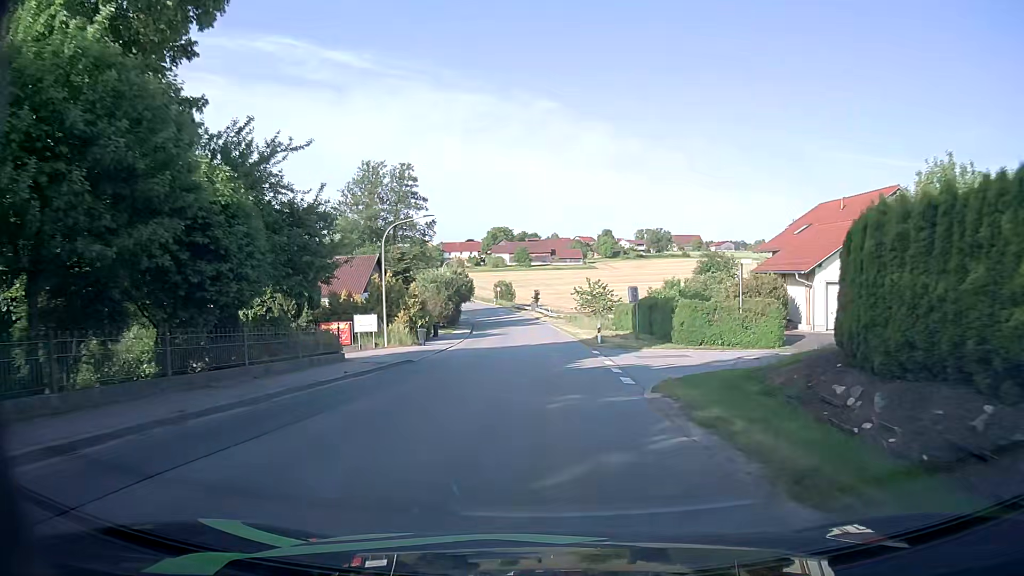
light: Day
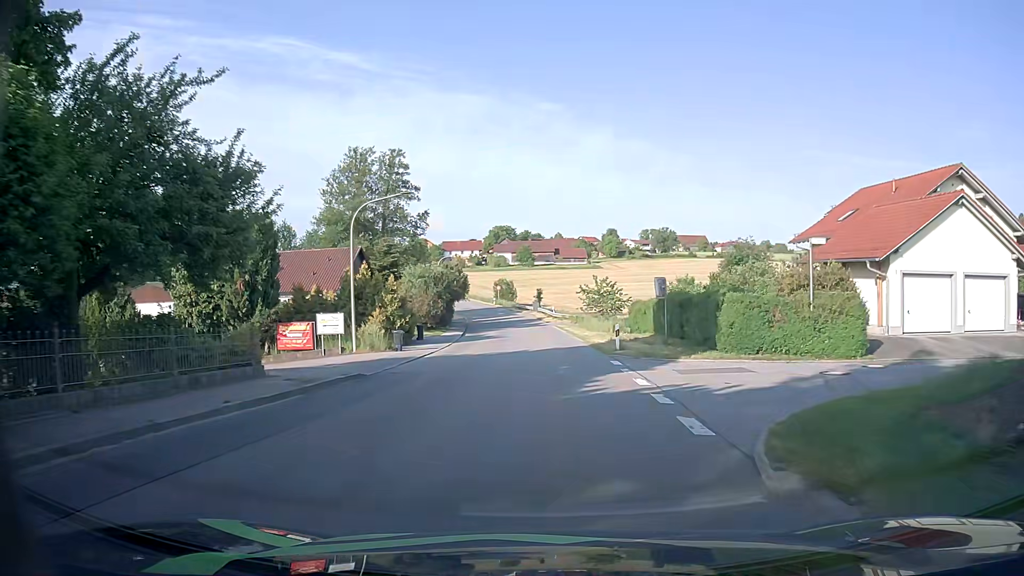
(0.0, +6.9) m; 0°
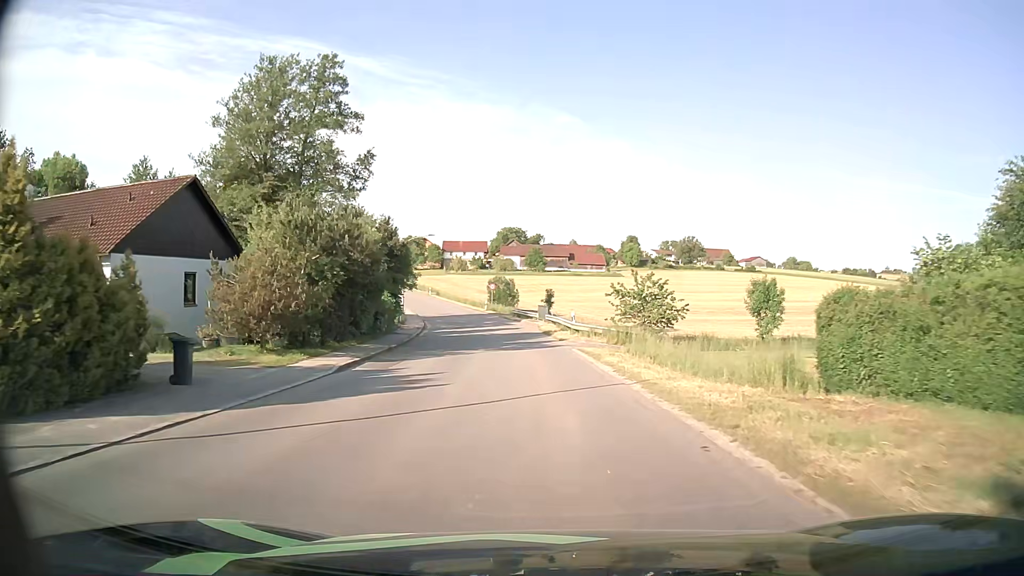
(-0.2, +28.1) m; -1°
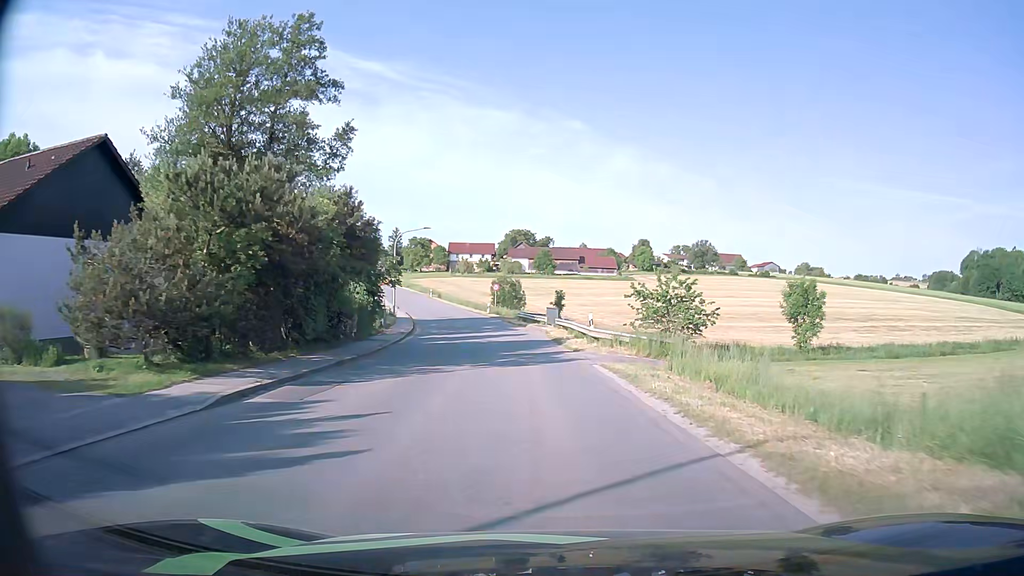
(-0.1, +7.1) m; -1°
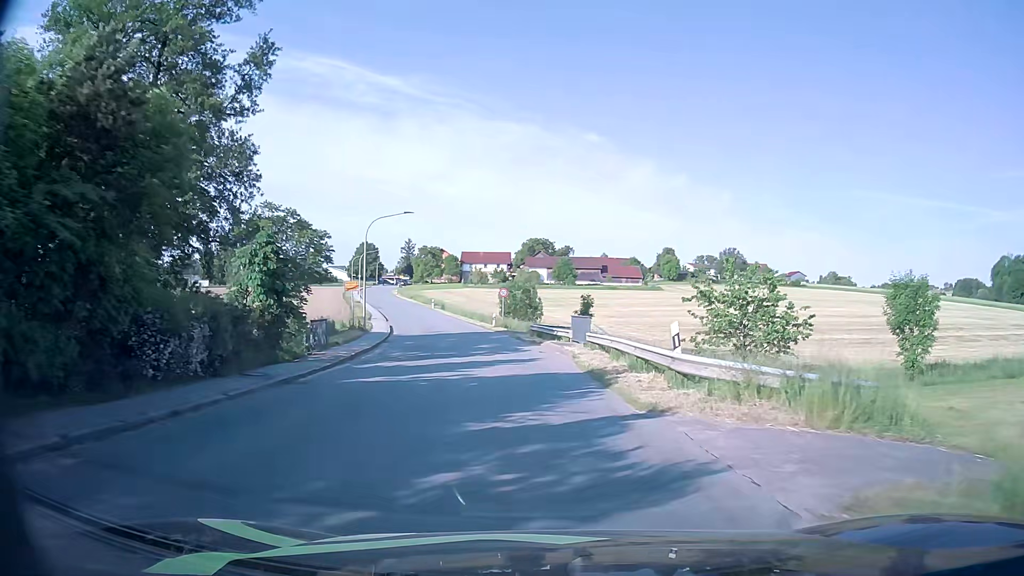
(-0.1, +14.2) m; -1°
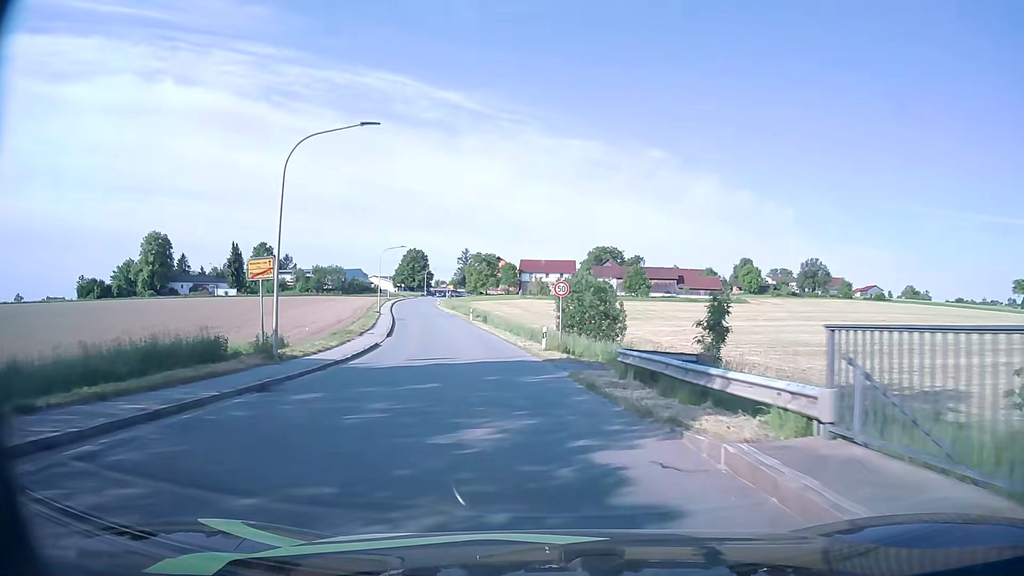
(-1.0, +21.2) m; -6°
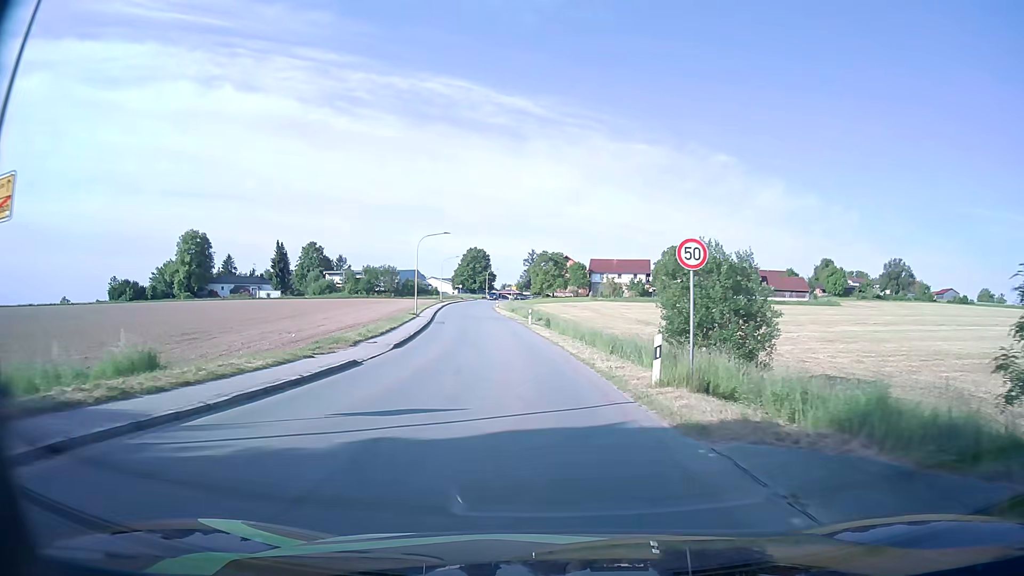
(-0.7, +14.3) m; -6°
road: tertiary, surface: asphalt
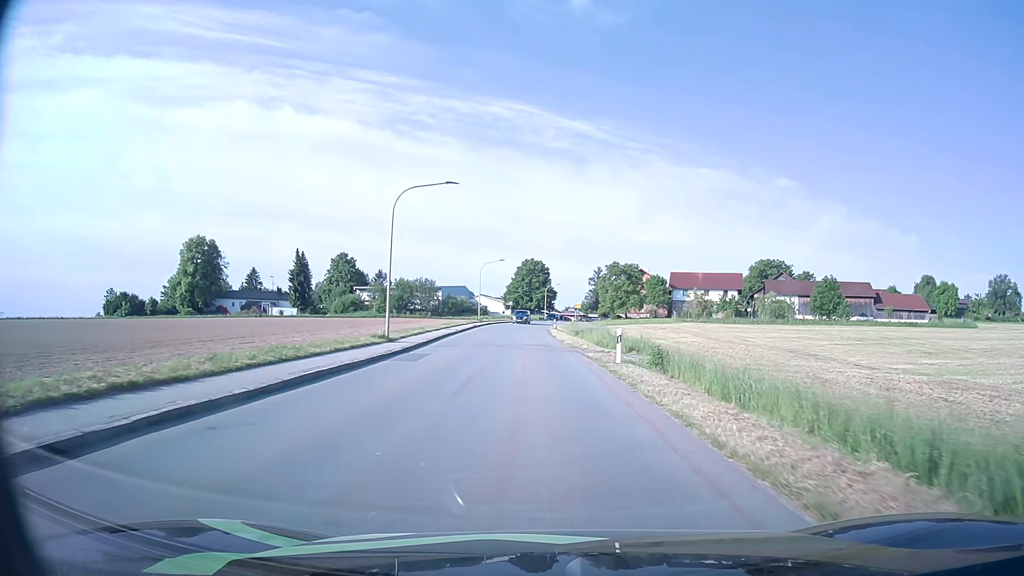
(-1.3, +28.4) m; -5°
(0, +10) (0, +20) (-1, +30) (-1, +40) (-2, +50) (-2, +60) (-2, +70) (-2, +80) (-1, +90) (0, +100) m
